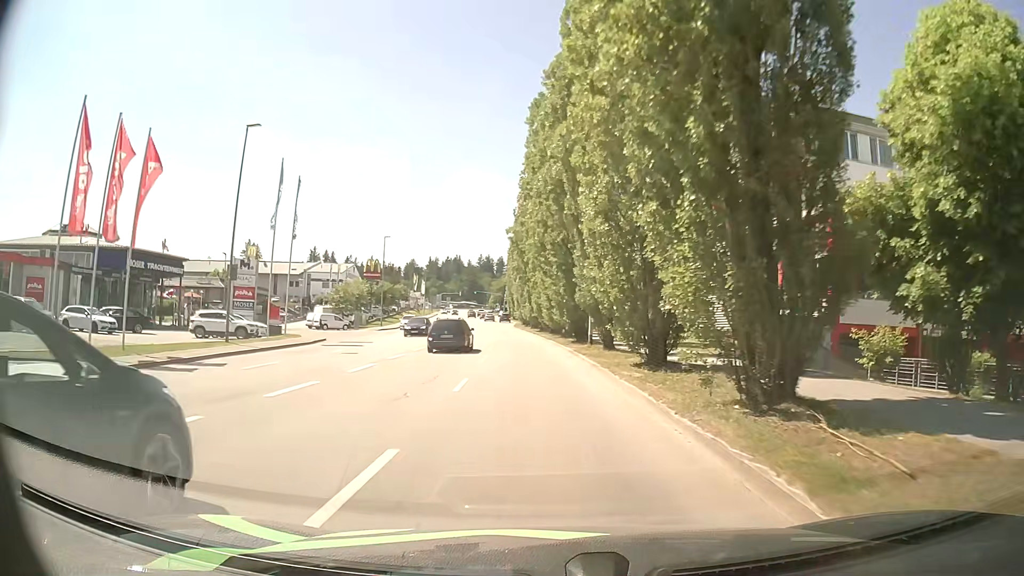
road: tertiary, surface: asphalt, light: Day
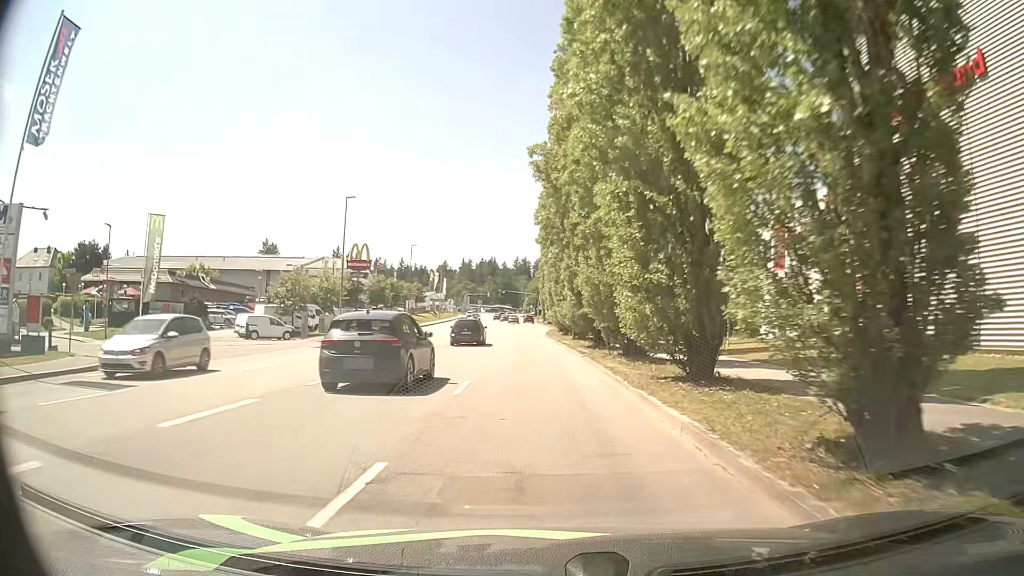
(-0.8, +27.8) m; -3°
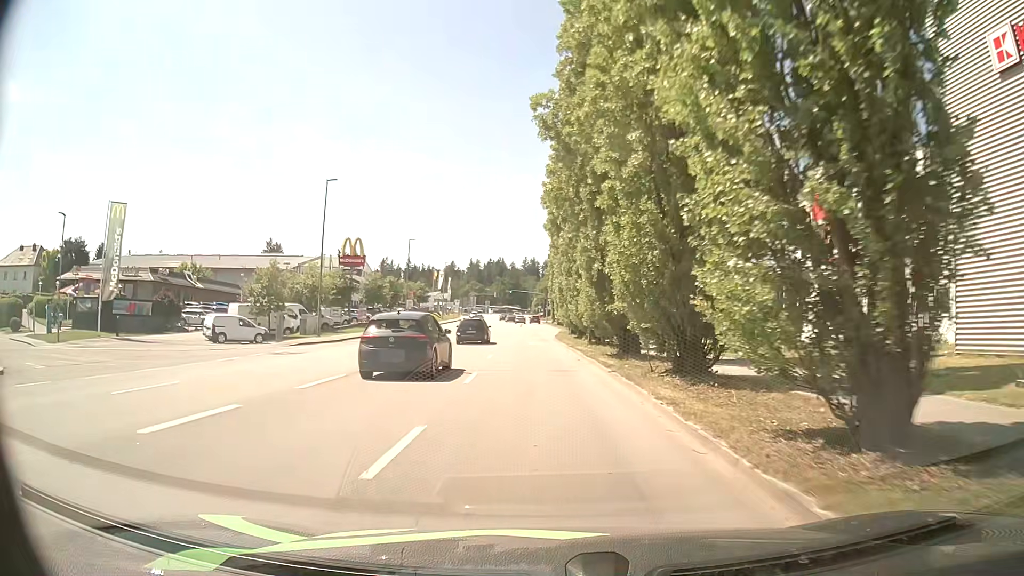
(-0.1, +6.8) m; -2°
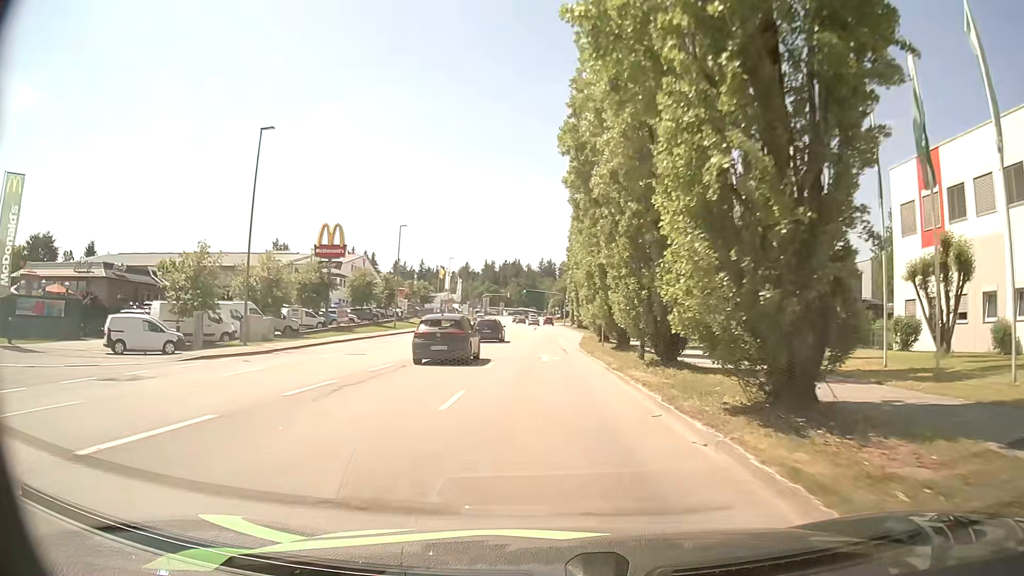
(+0.1, +13.5) m; +1°
